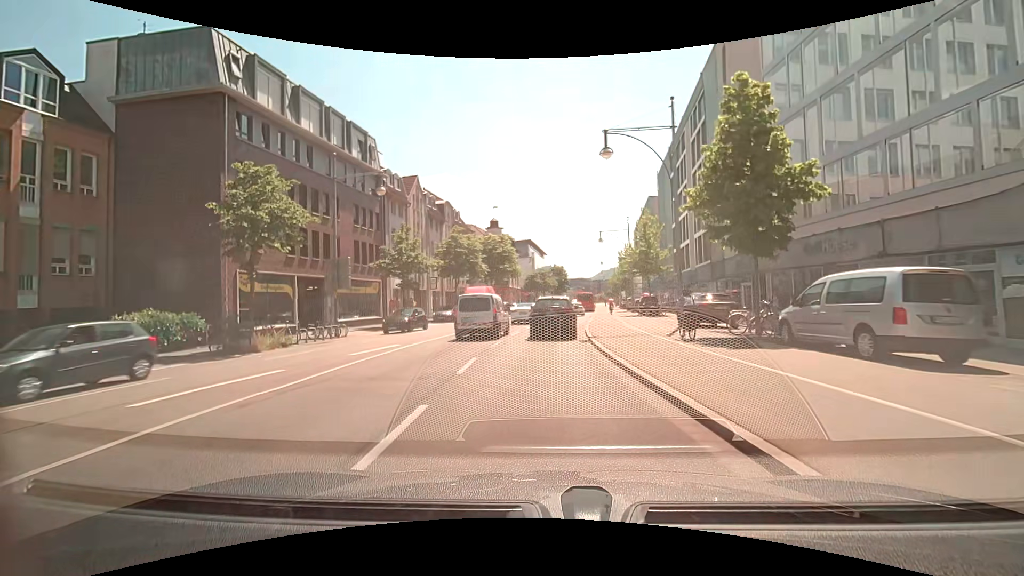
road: primary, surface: asphalt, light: Day
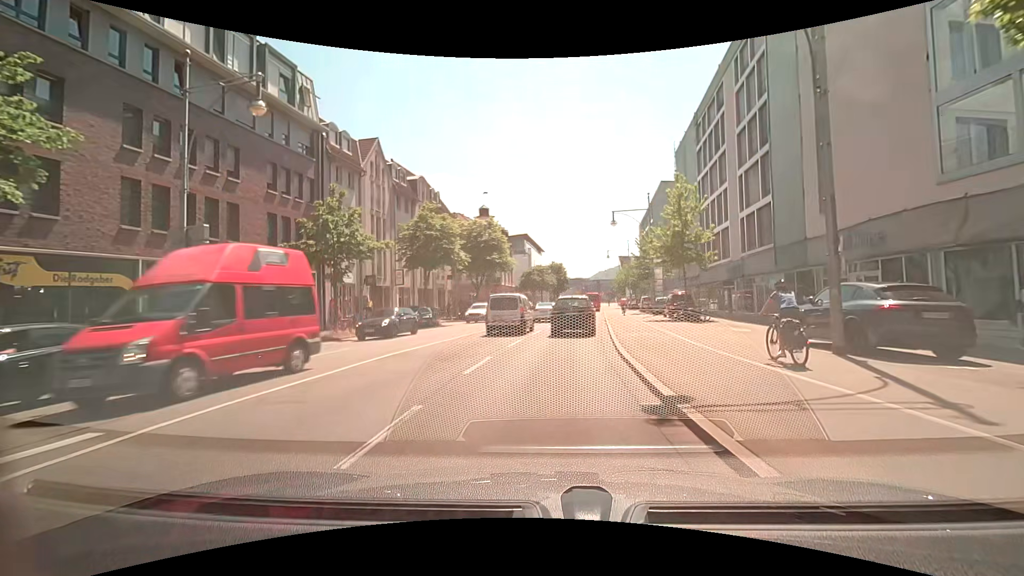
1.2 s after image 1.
(-0.1, +12.1) m; 0°
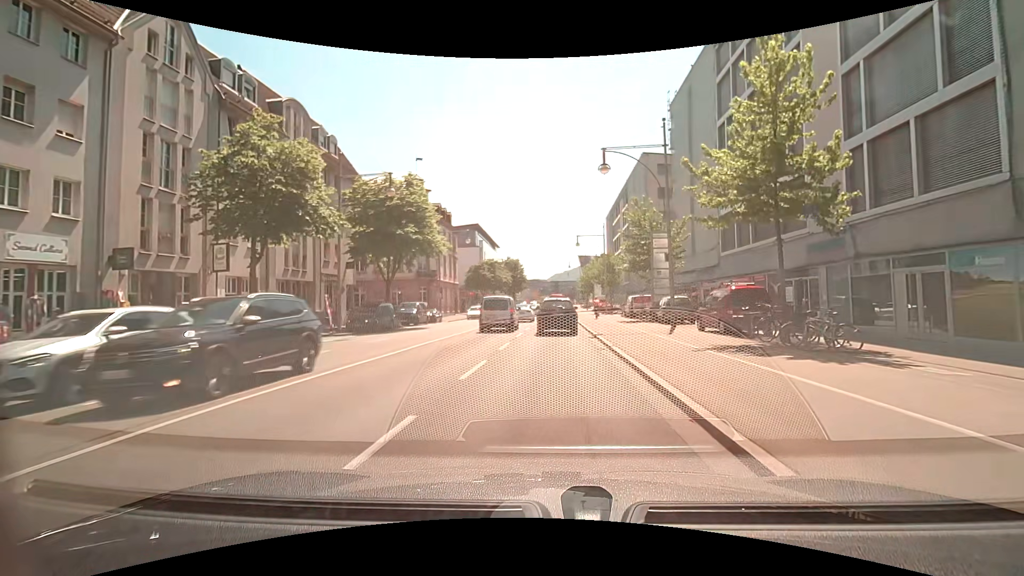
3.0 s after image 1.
(+1.0, +18.6) m; +6°
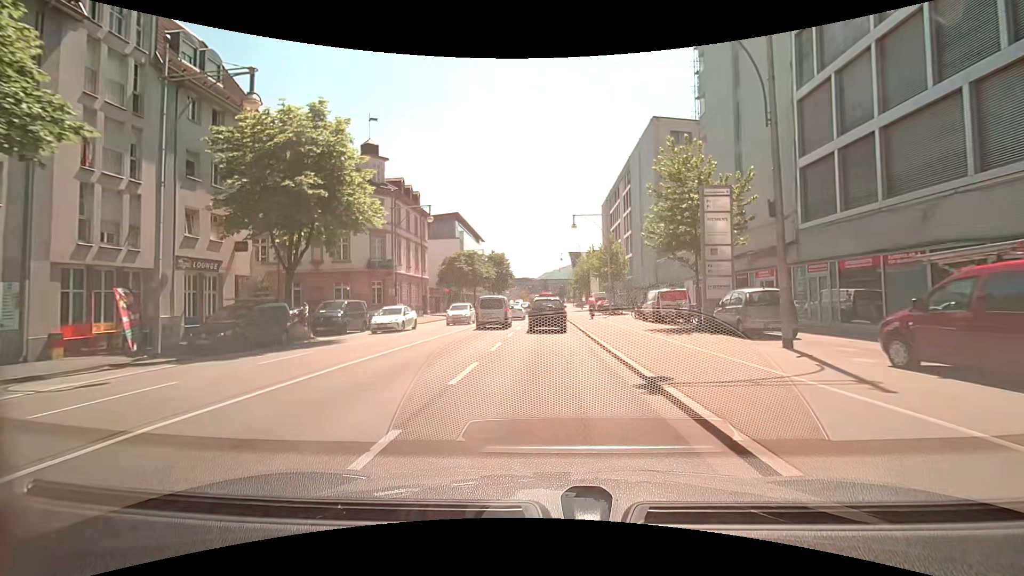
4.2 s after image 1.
(+0.2, +12.7) m; +2°
(0, +10) (0, +20) (0, +30) (0, +40) (0, +50) (0, +60) (-1, +70) (-1, +80) (-1, +90) (-1, +100) m
